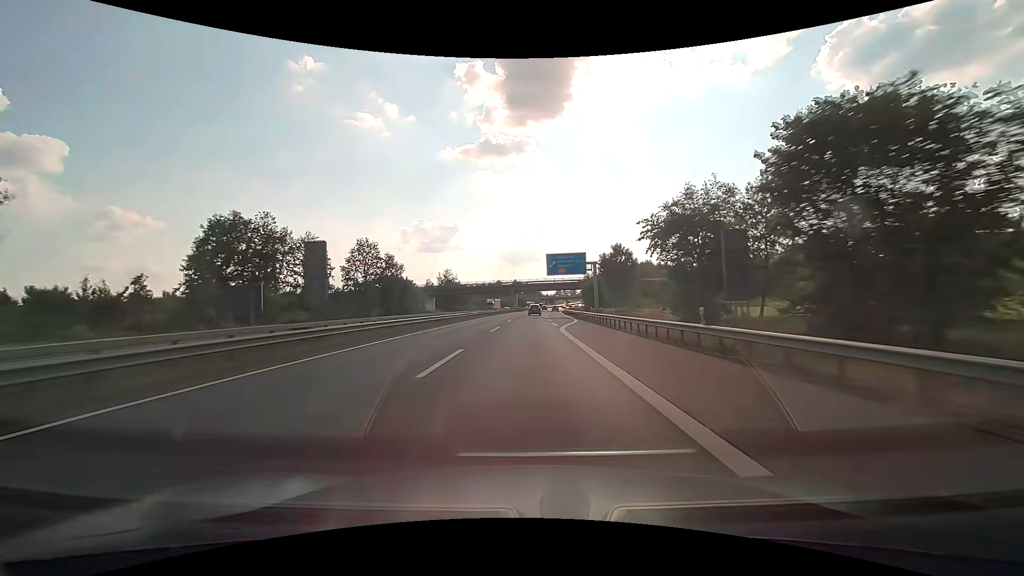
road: motorway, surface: asphalt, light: Day
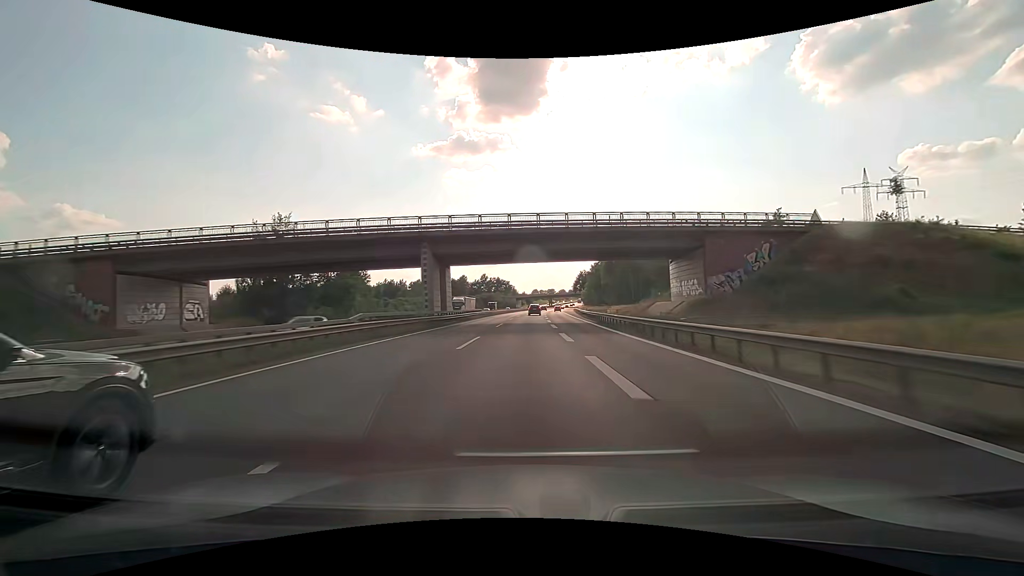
(+2.8, +100.4) m; +3°
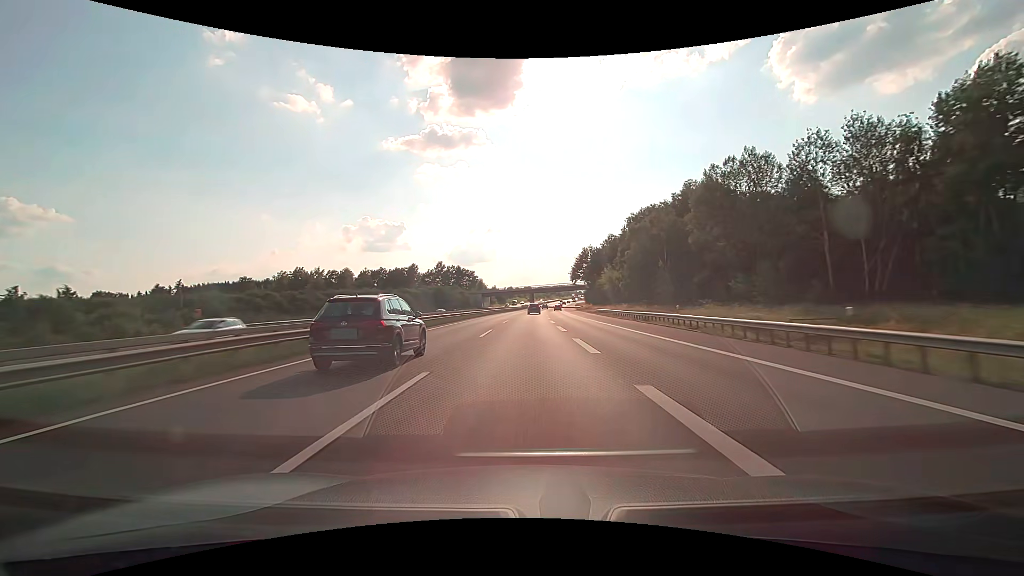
(+2.1, +101.1) m; +3°
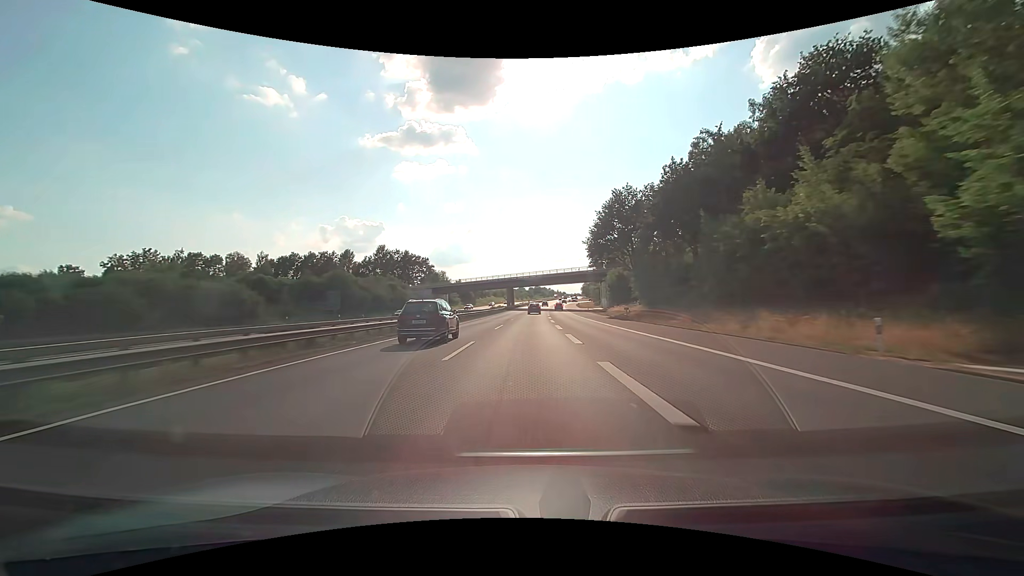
(+1.6, +80.5) m; +2°
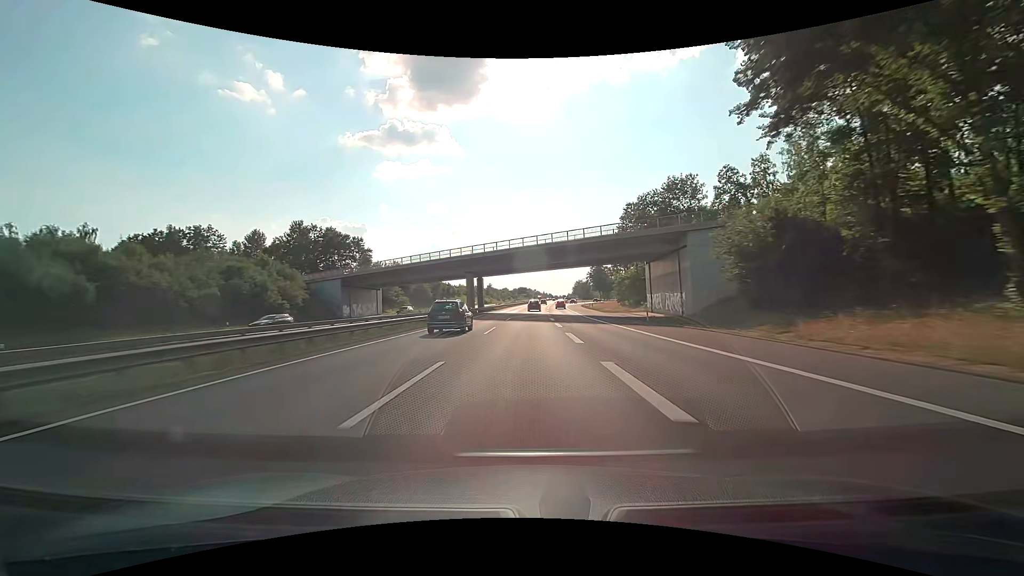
(+1.0, +60.1) m; +2°
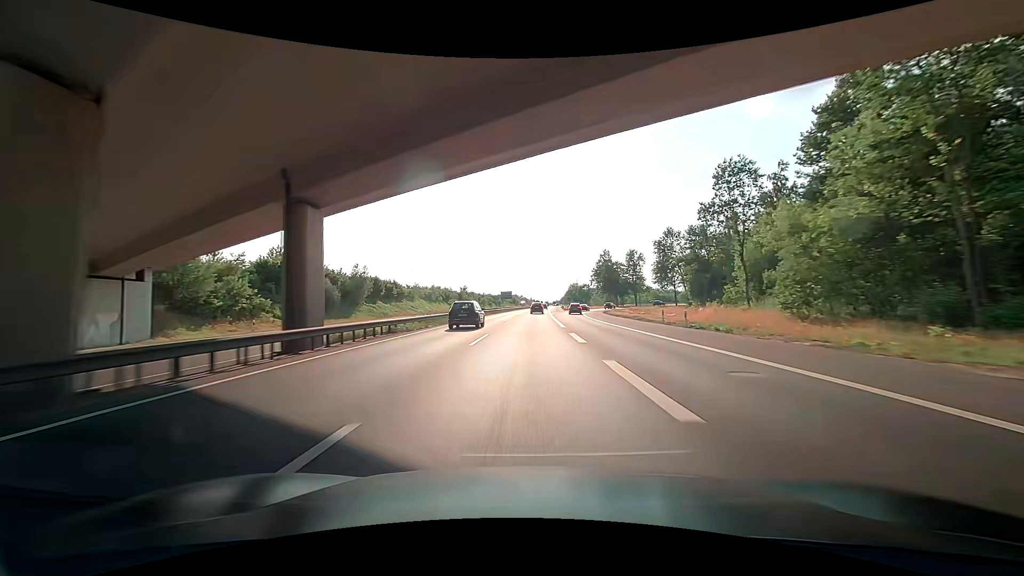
(+0.9, +59.8) m; +1°
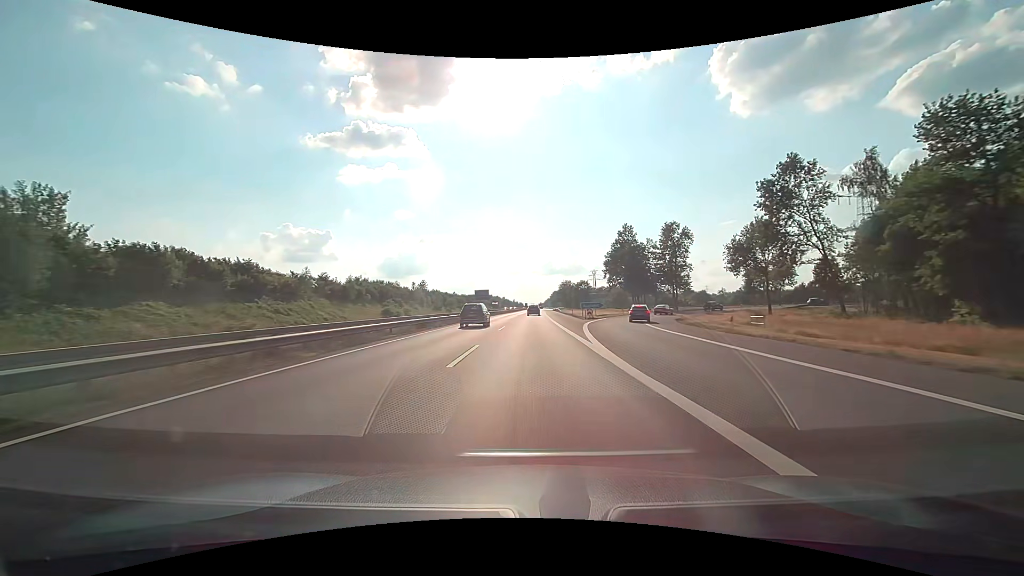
(+1.3, +59.5) m; +2°
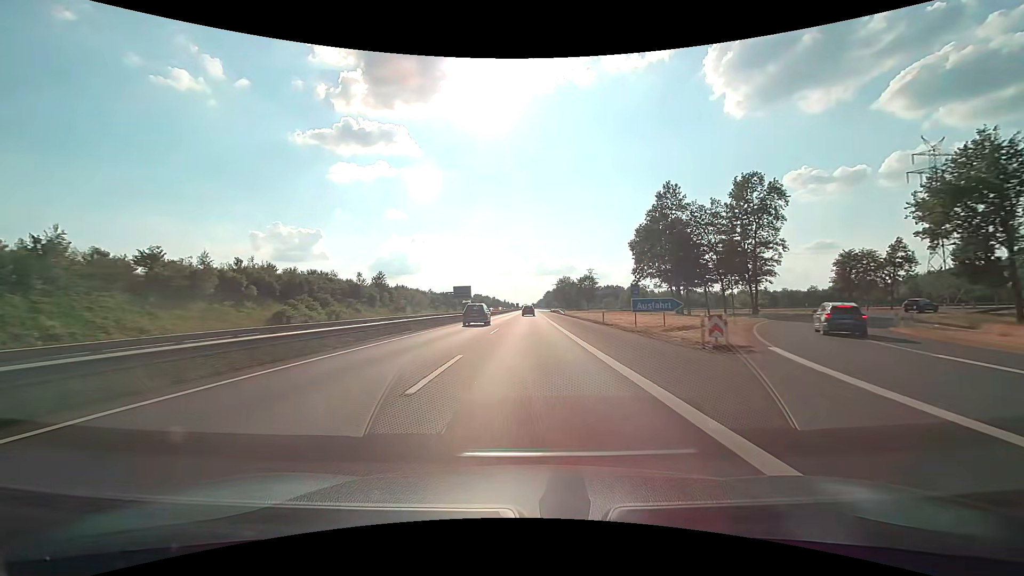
(+0.5, +39.7) m; +1°
(0, +10) (0, +20) (0, +30) (0, +40) (0, +50) (0, +60) (0, +70) (0, +80) (0, +90) (+1, +100) m
